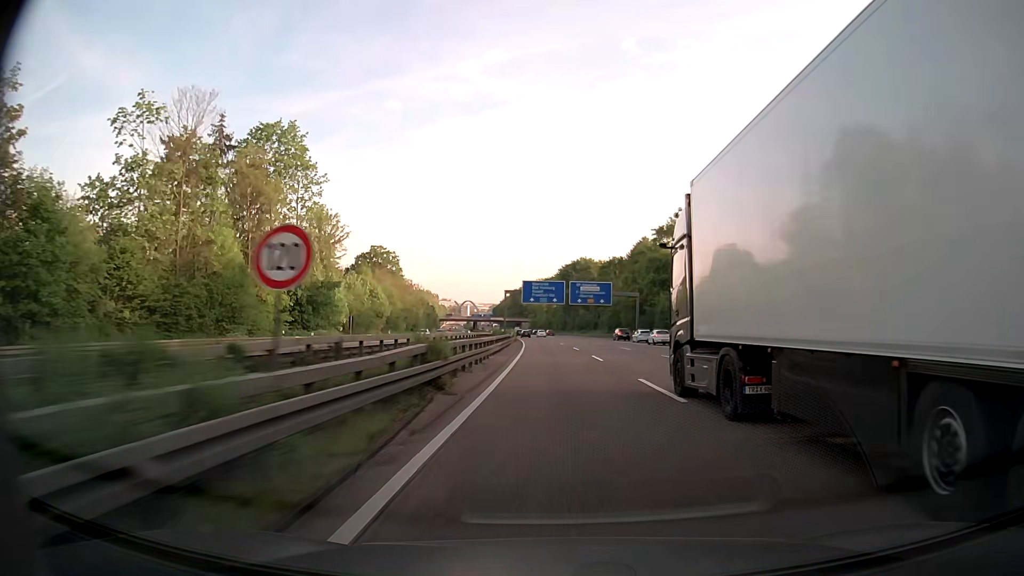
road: motorway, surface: asphalt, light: Day
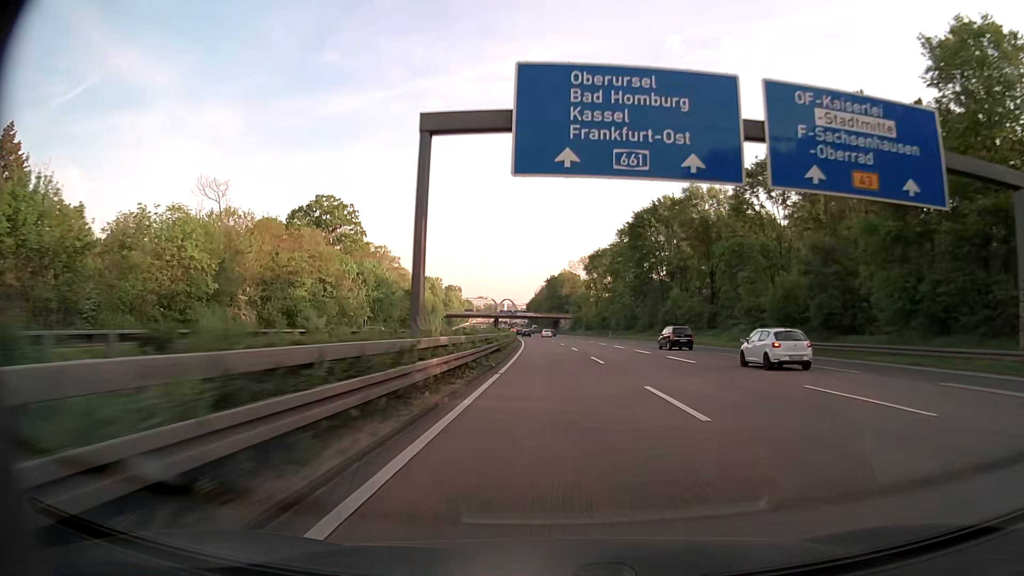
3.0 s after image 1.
(-2.9, +91.8) m; -4°
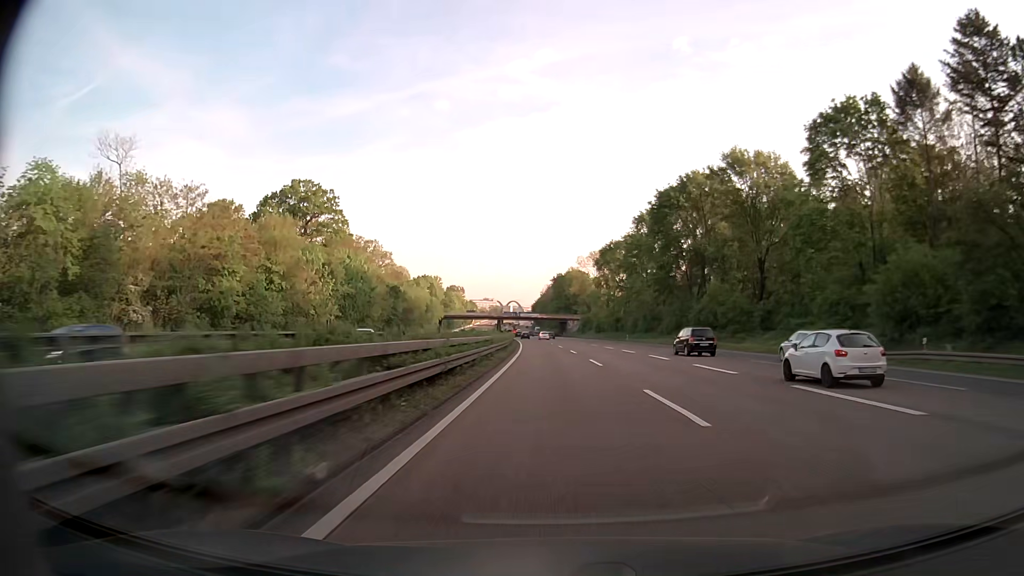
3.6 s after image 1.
(0.0, +18.2) m; 0°
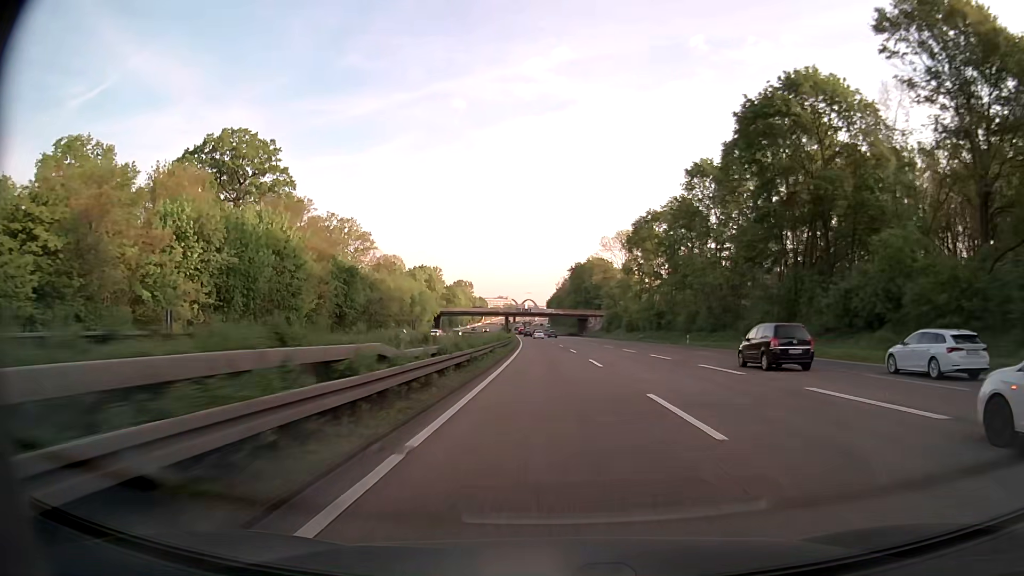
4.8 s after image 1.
(-0.4, +36.4) m; -1°
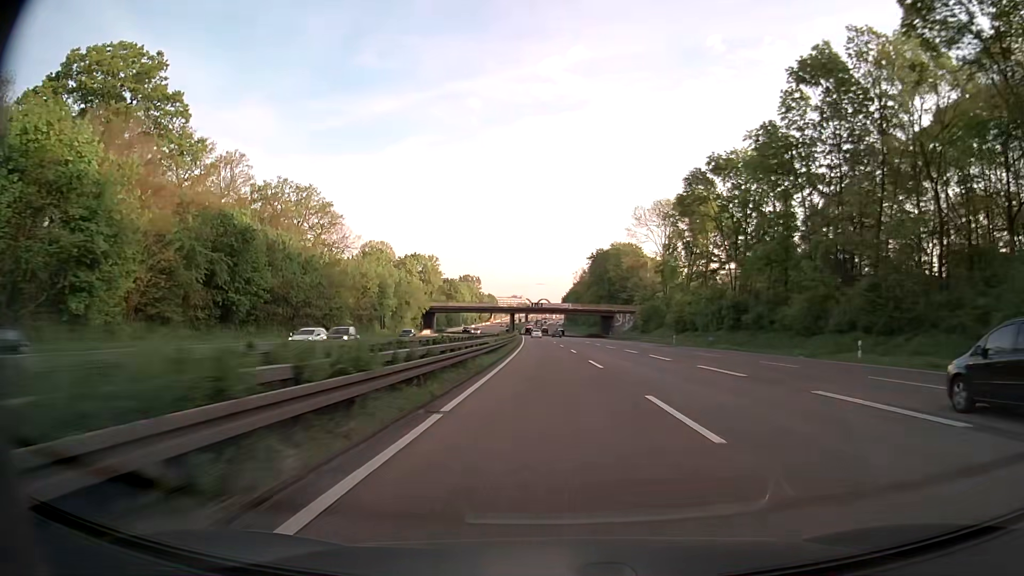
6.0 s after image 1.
(-0.4, +36.3) m; -1°
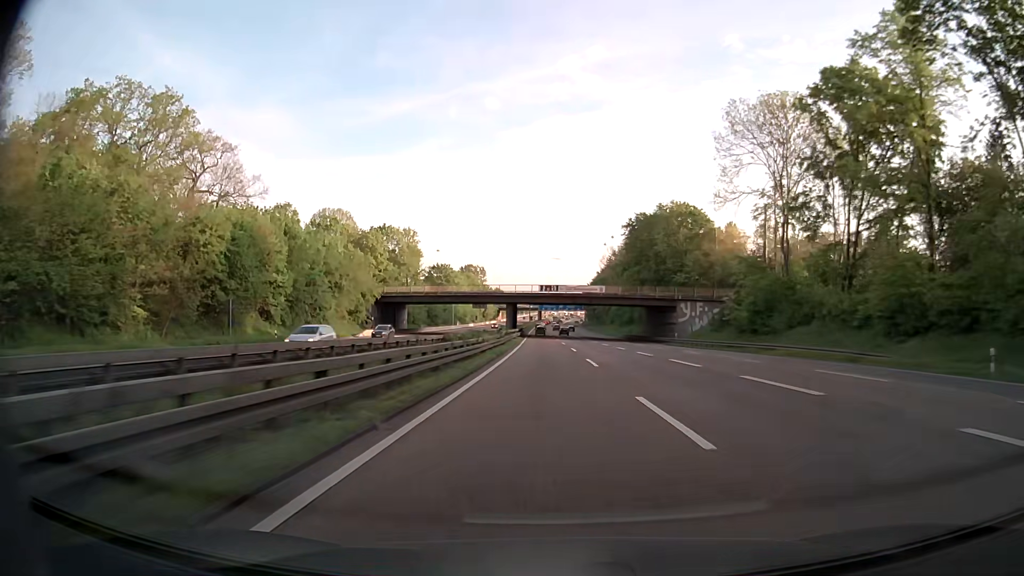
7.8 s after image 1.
(-0.9, +54.1) m; -1°
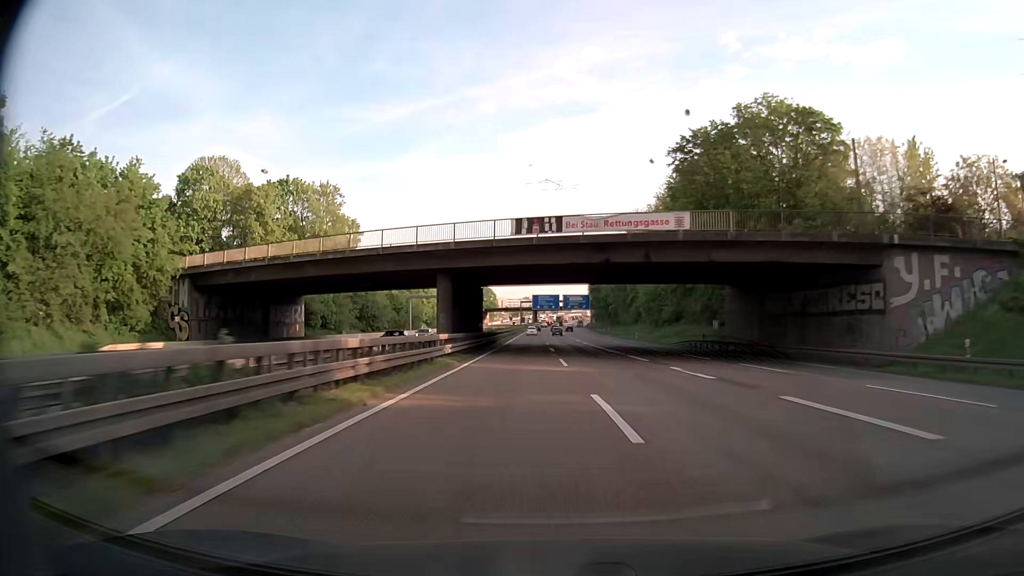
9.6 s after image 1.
(0.0, +53.8) m; 0°
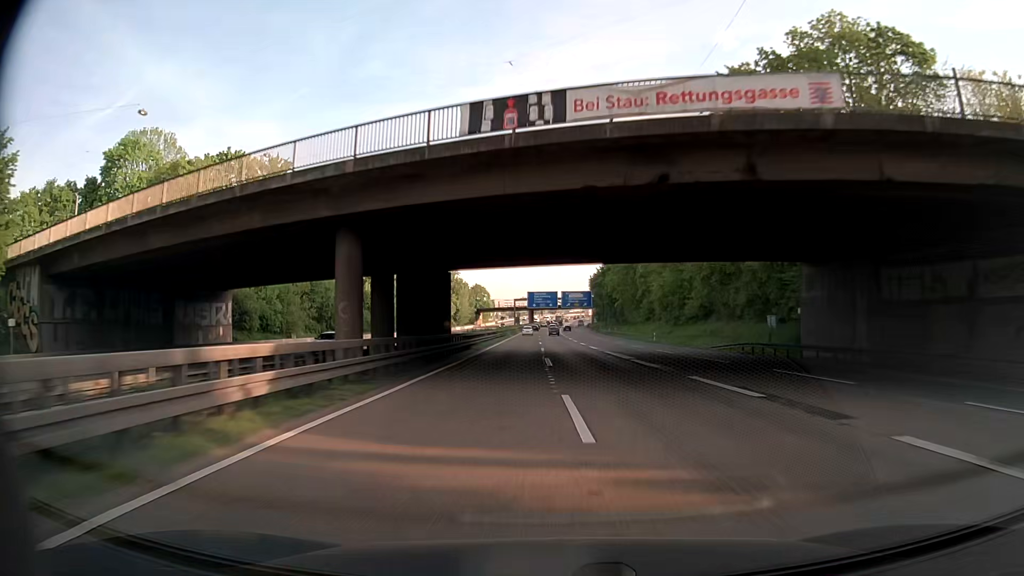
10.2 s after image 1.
(0.0, +17.8) m; 0°
(0, +10) (0, +20) (0, +30) (0, +40) (0, +50) (0, +60) (0, +70) (0, +80) (-1, +90) (-1, +100) m
